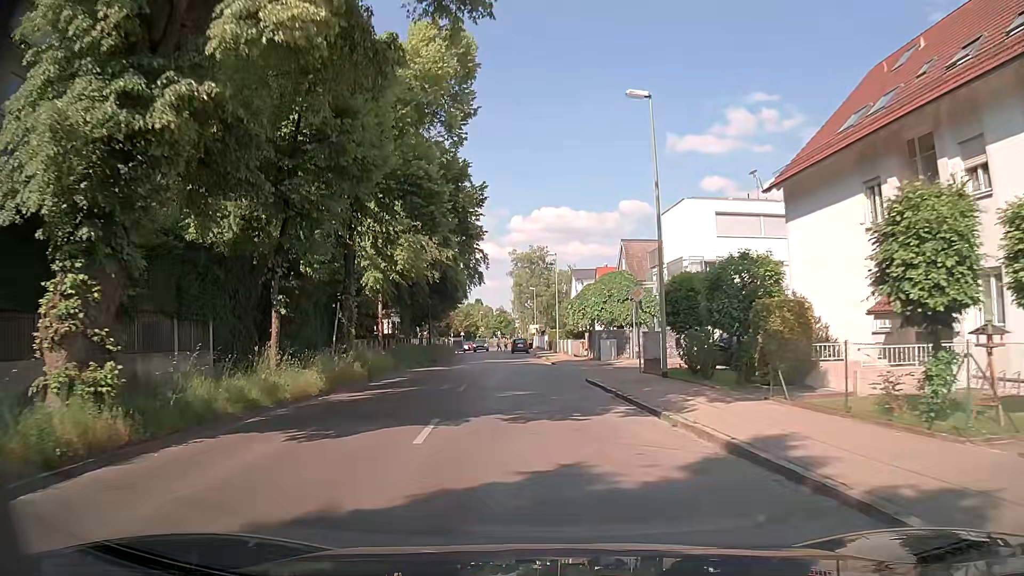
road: tertiary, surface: asphalt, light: Day
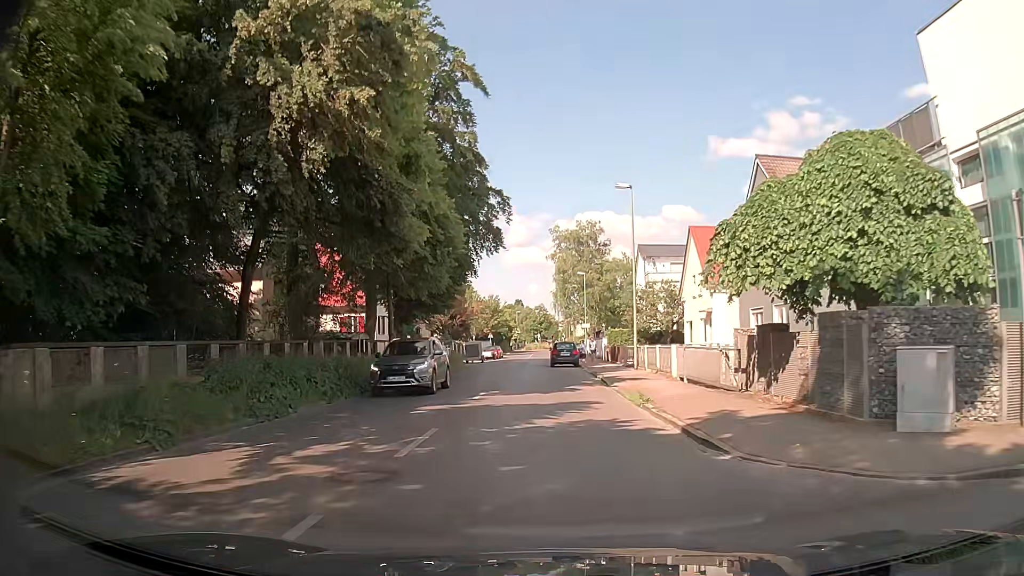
(-0.6, +27.7) m; -3°
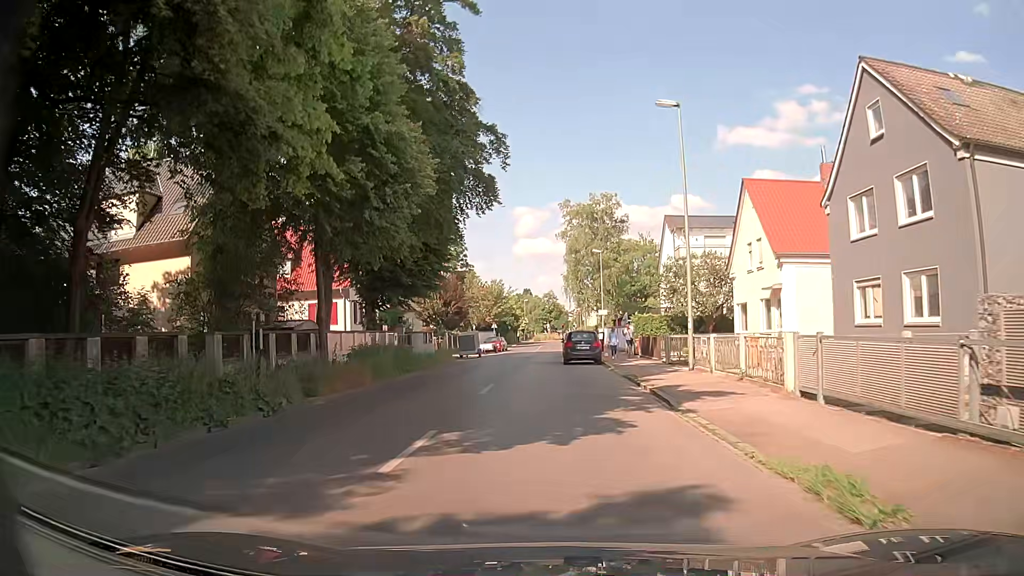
(0.0, +10.5) m; -1°
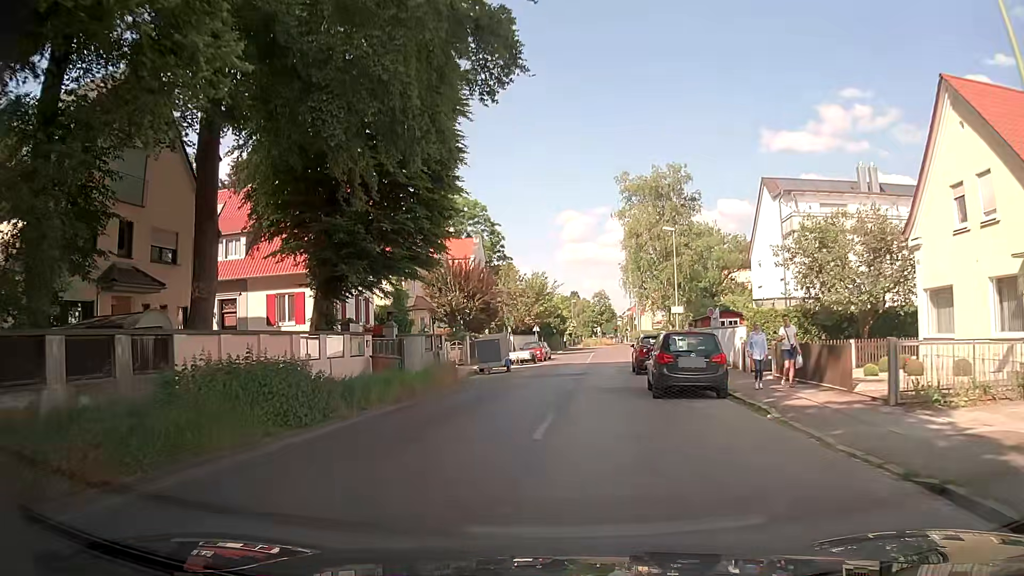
(-0.3, +15.3) m; -3°
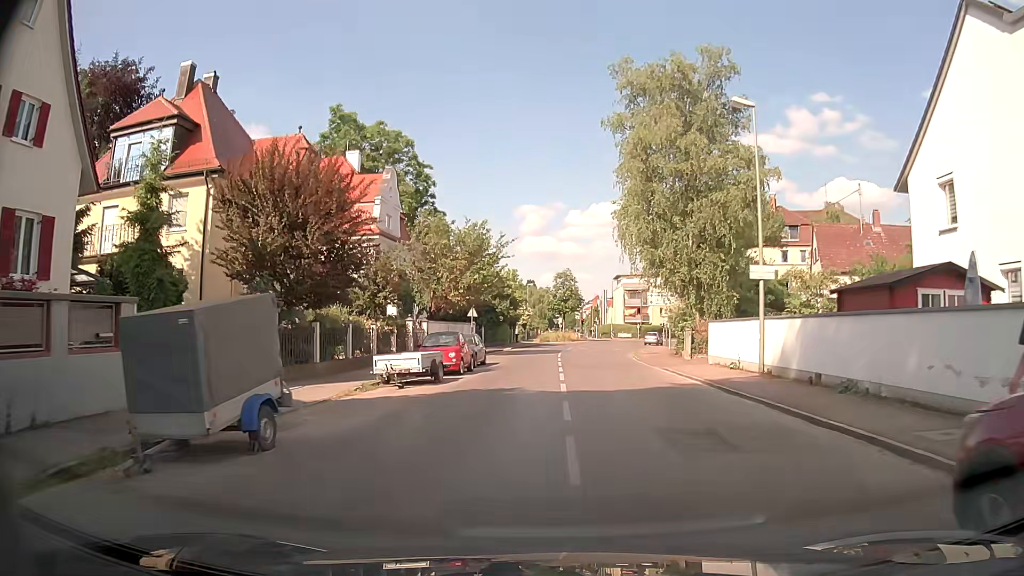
(+0.5, +26.0) m; +3°
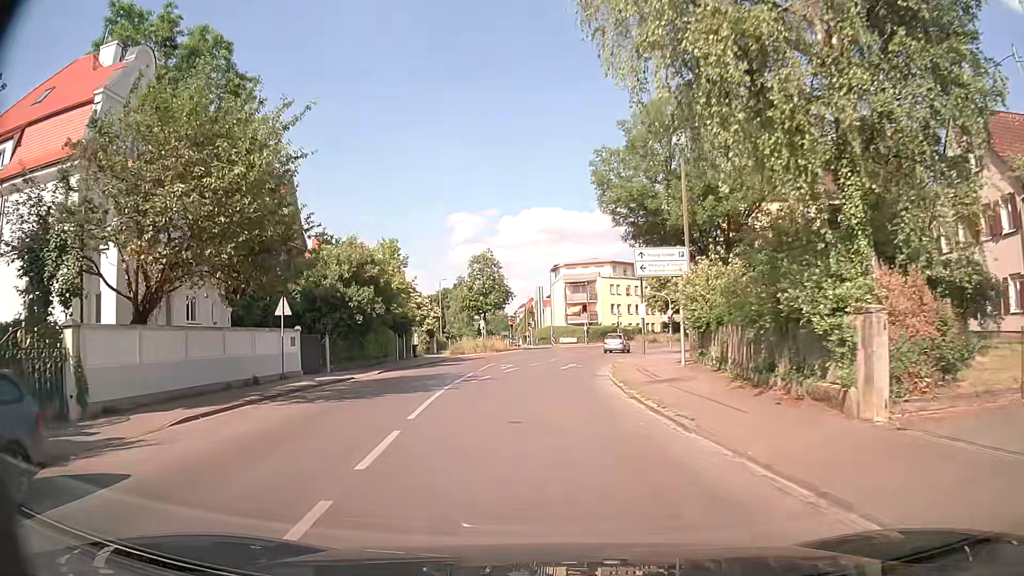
(+1.7, +25.7) m; +5°
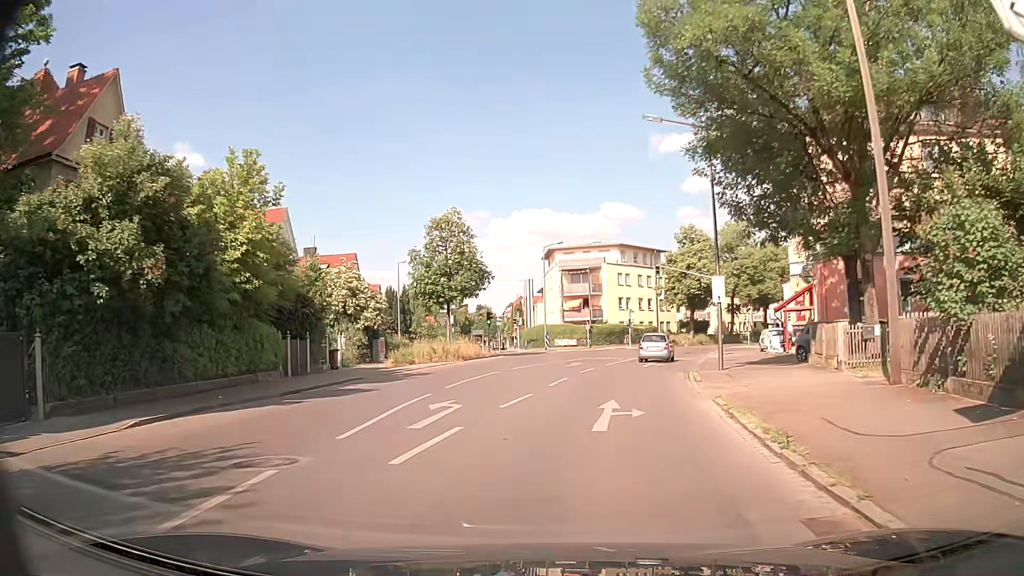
(-0.1, +20.1) m; +1°
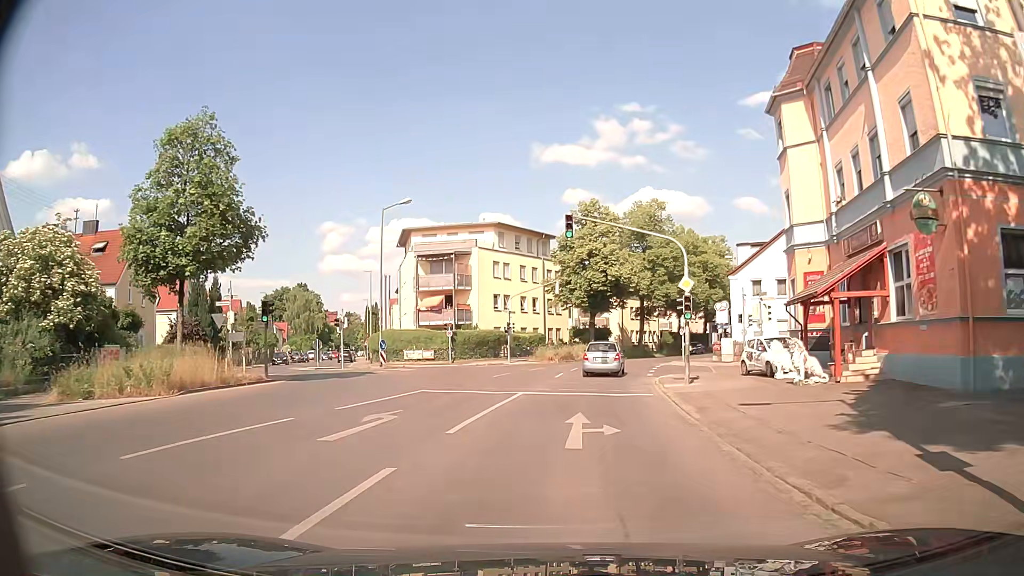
(+1.7, +20.6) m; +10°
(0, +10) (+1, +20) (+2, +30) (+4, +40) (+7, +49) (+11, +58) (+16, +67) (+21, +76) (+26, +84) (+32, +92) m
